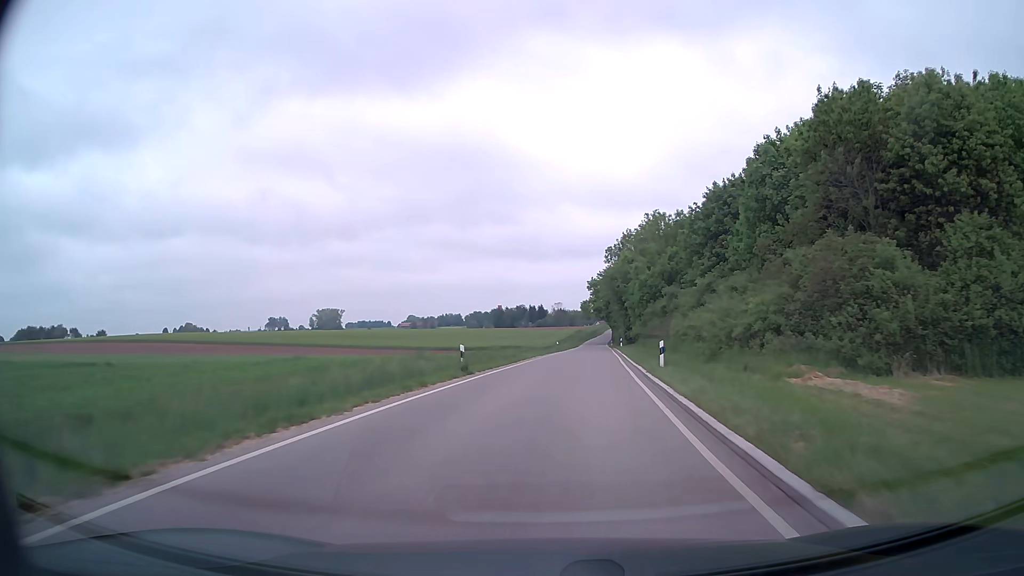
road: secondary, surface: asphalt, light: Day
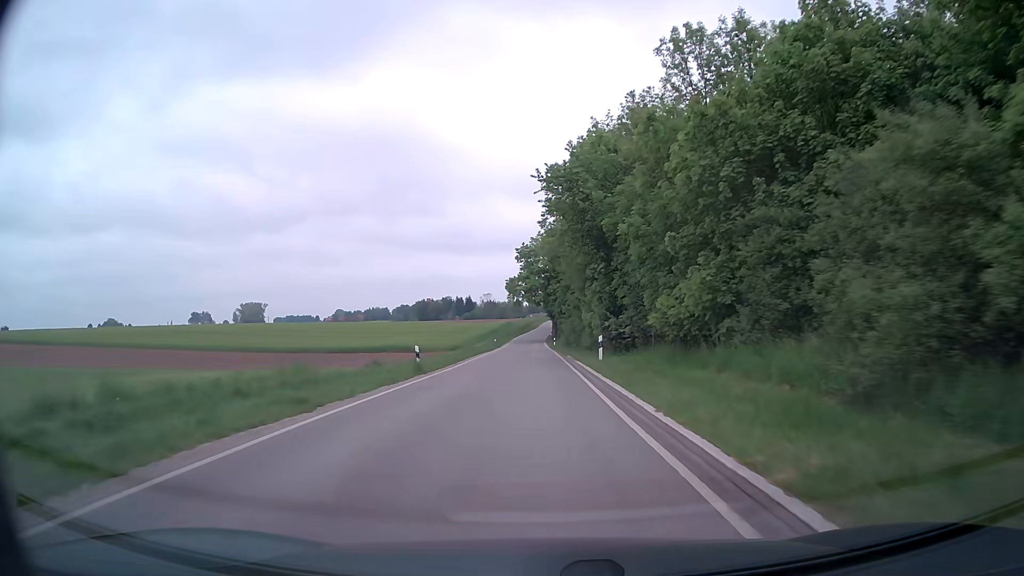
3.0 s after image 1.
(+3.6, +46.1) m; +6°
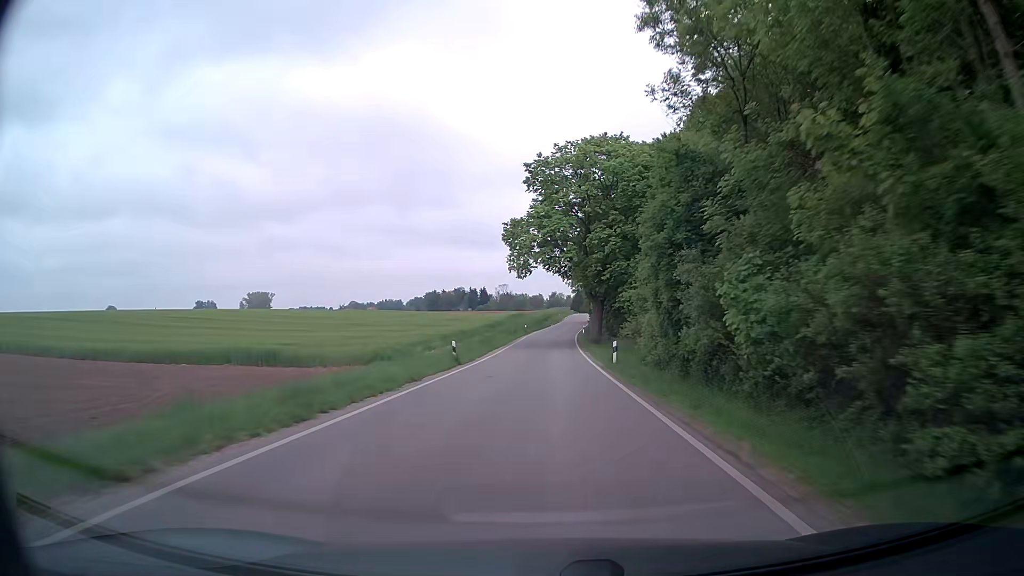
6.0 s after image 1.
(-0.8, +46.6) m; -2°
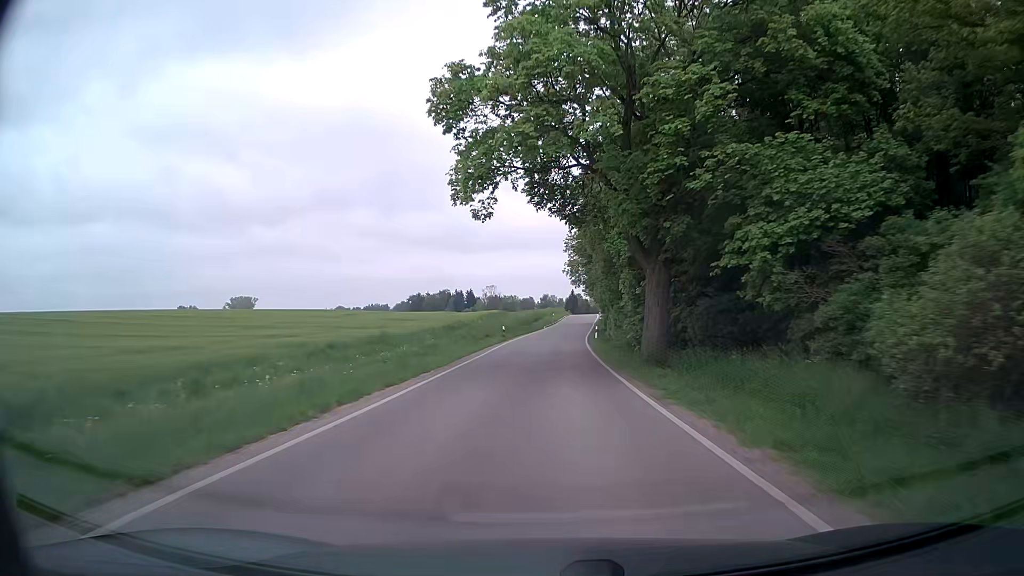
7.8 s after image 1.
(+0.4, +28.8) m; +1°
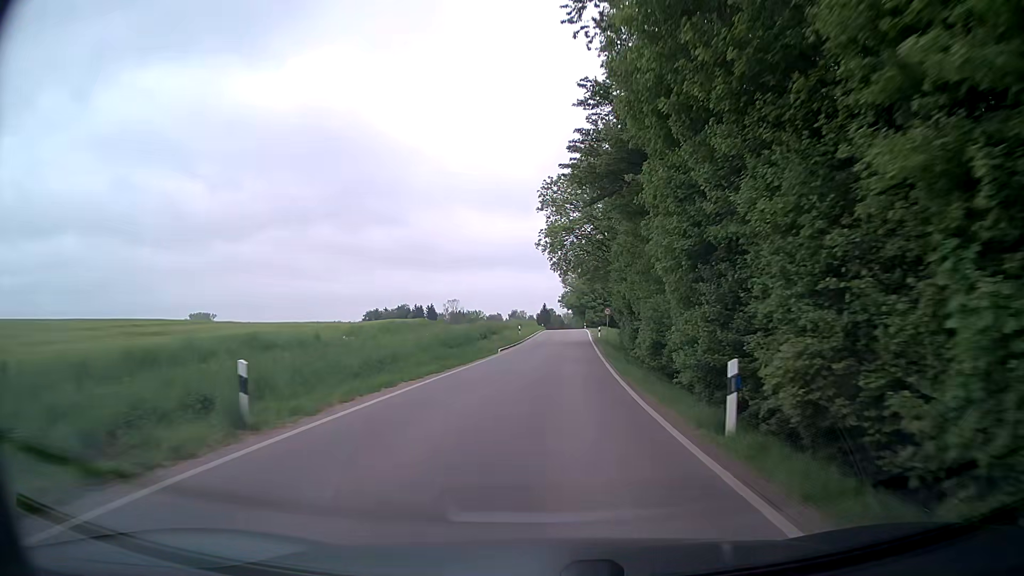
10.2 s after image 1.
(+1.0, +39.2) m; +3°
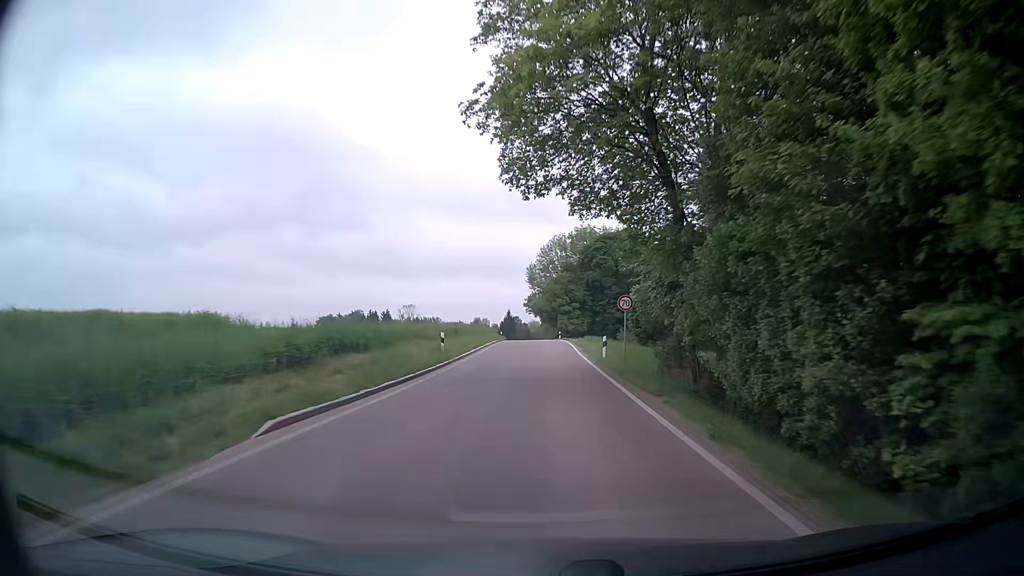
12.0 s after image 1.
(+0.8, +29.0) m; +3°
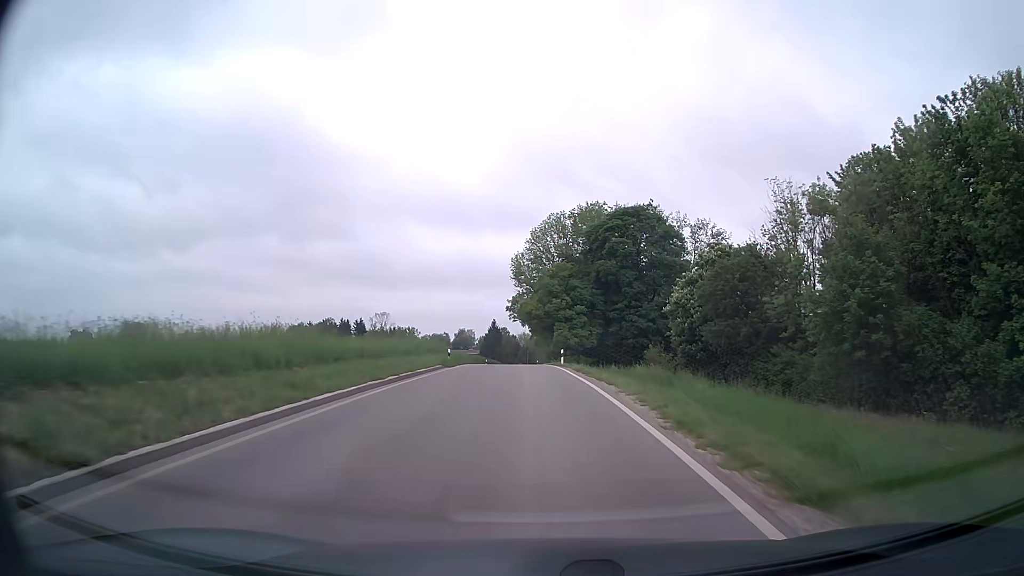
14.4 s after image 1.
(+0.1, +36.8) m; +1°
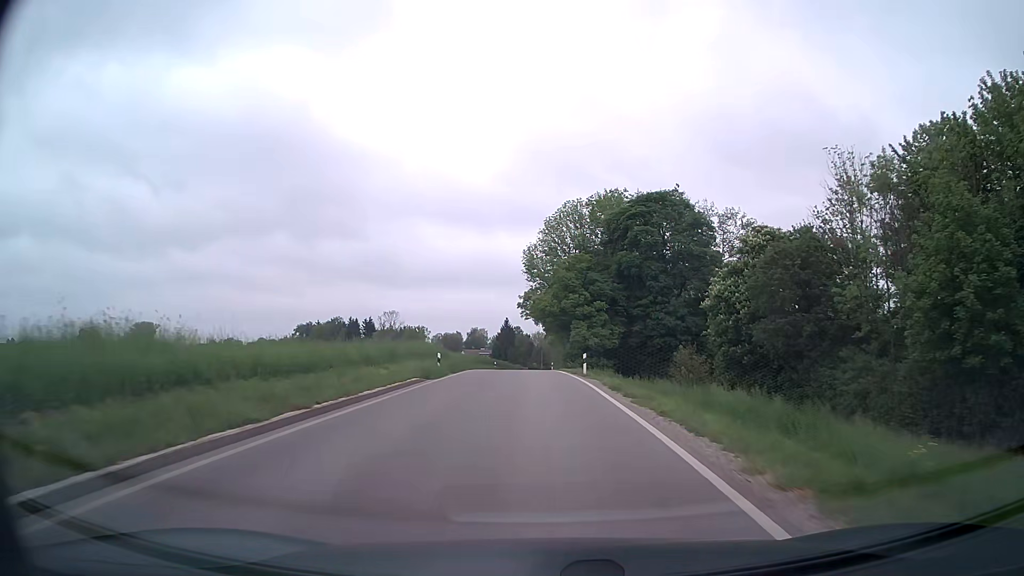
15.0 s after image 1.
(-0.1, +8.8) m; -1°
(0, +10) (0, +20) (-1, +30) (-1, +40) (-1, +50) (-1, +60) (-1, +70) (-1, +80) (-1, +90) (-1, +100) m
